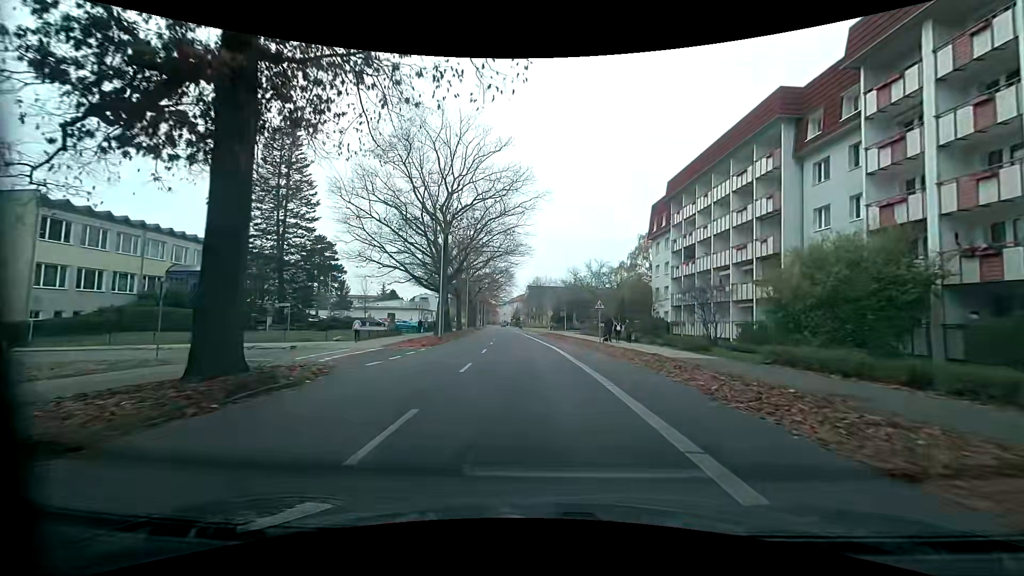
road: tertiary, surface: asphalt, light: Day
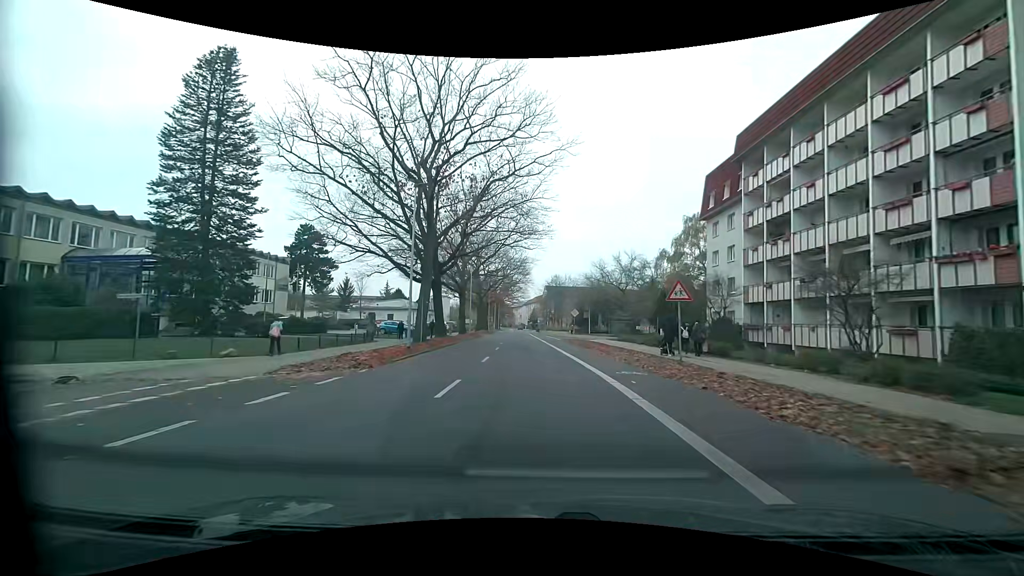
(-0.1, +13.8) m; 0°
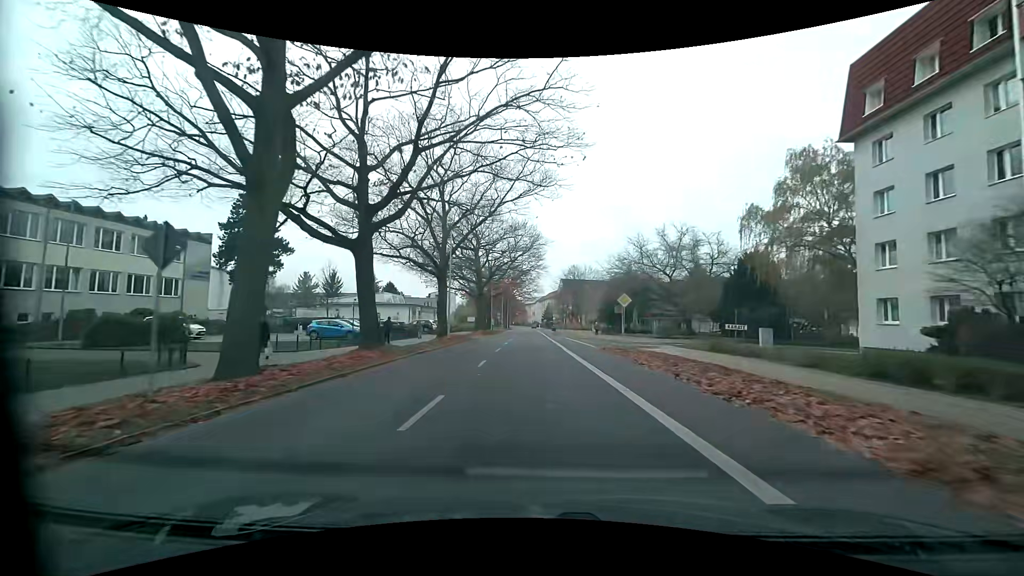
(-0.6, +21.1) m; -2°
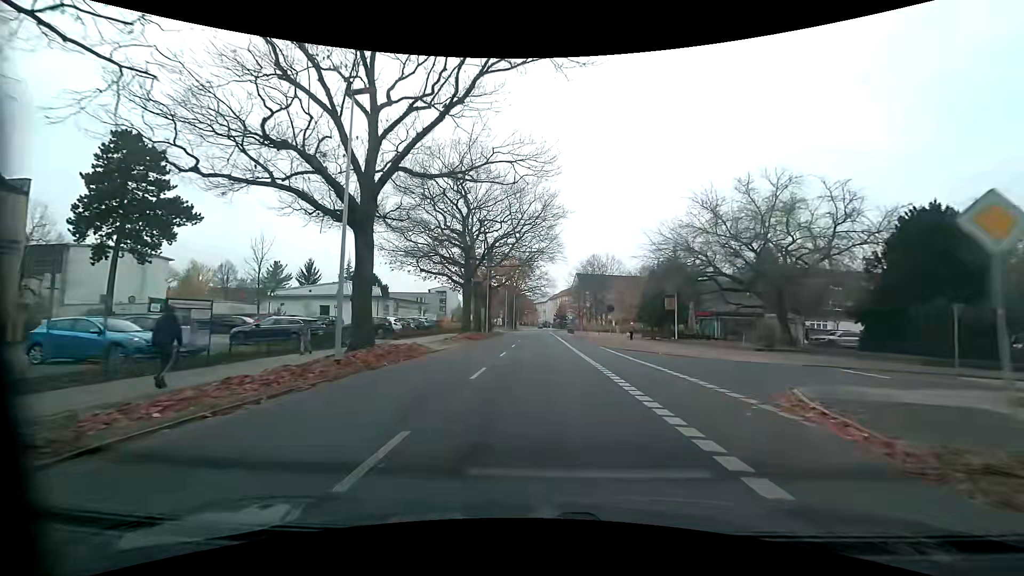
(-0.4, +21.3) m; -1°
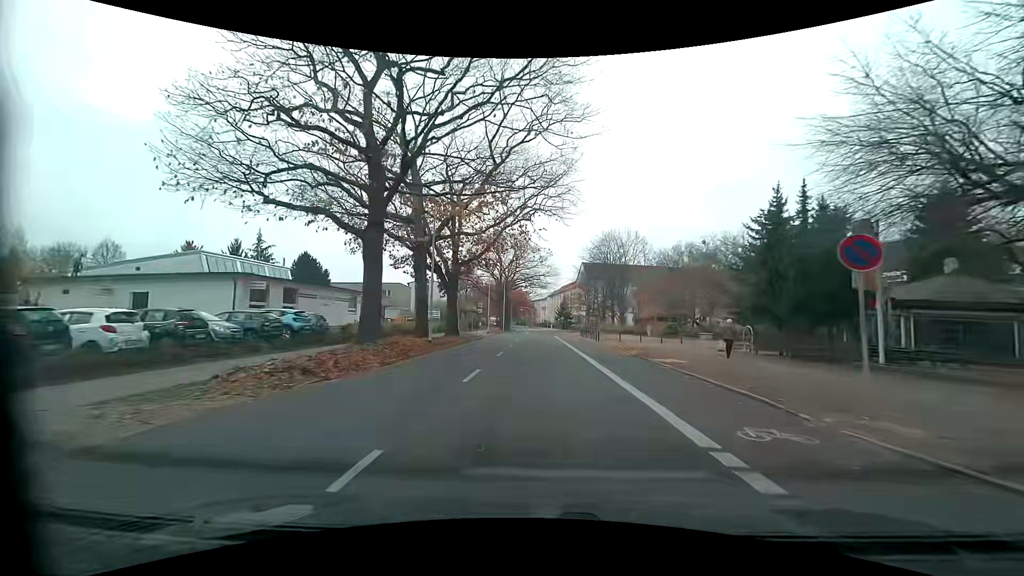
(0.0, +28.0) m; 0°
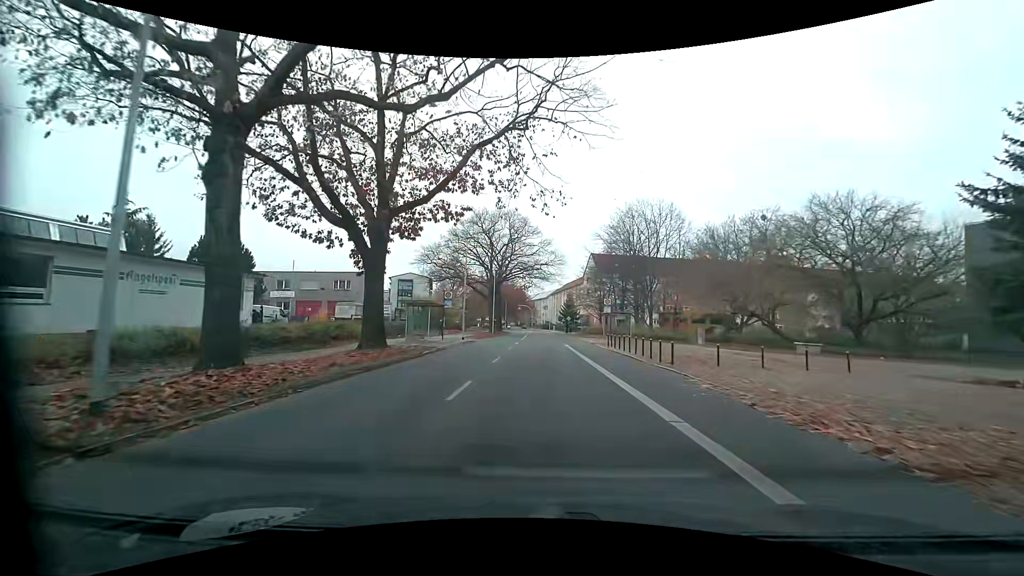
(-0.1, +20.5) m; 0°
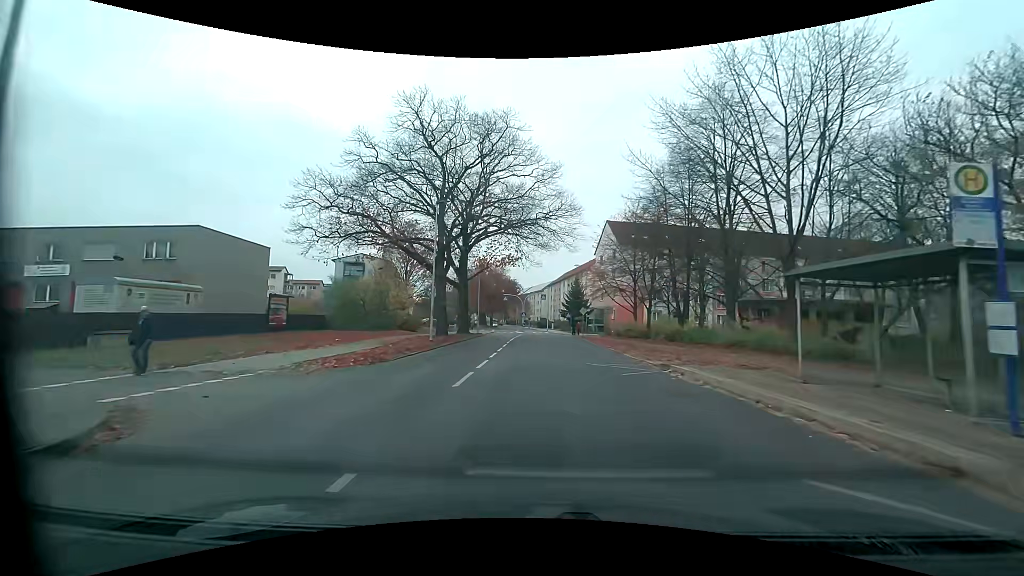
(-0.1, +34.5) m; 0°
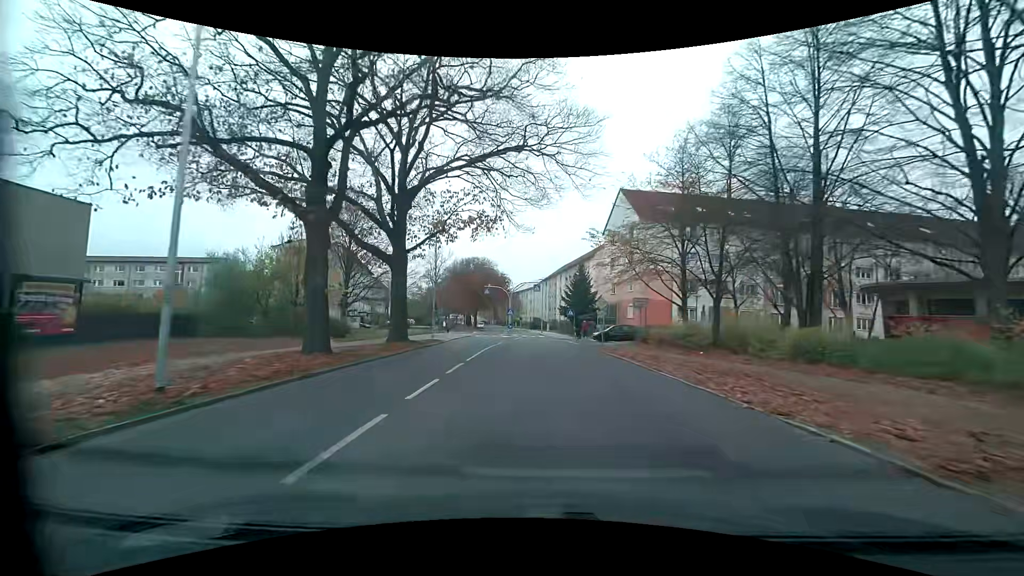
(+0.3, +19.7) m; +1°
(0, +10) (0, +20) (0, +30) (0, +40) (0, +50) (0, +60) (-1, +70) (-2, +80) (-3, +90) (-4, +100) m
